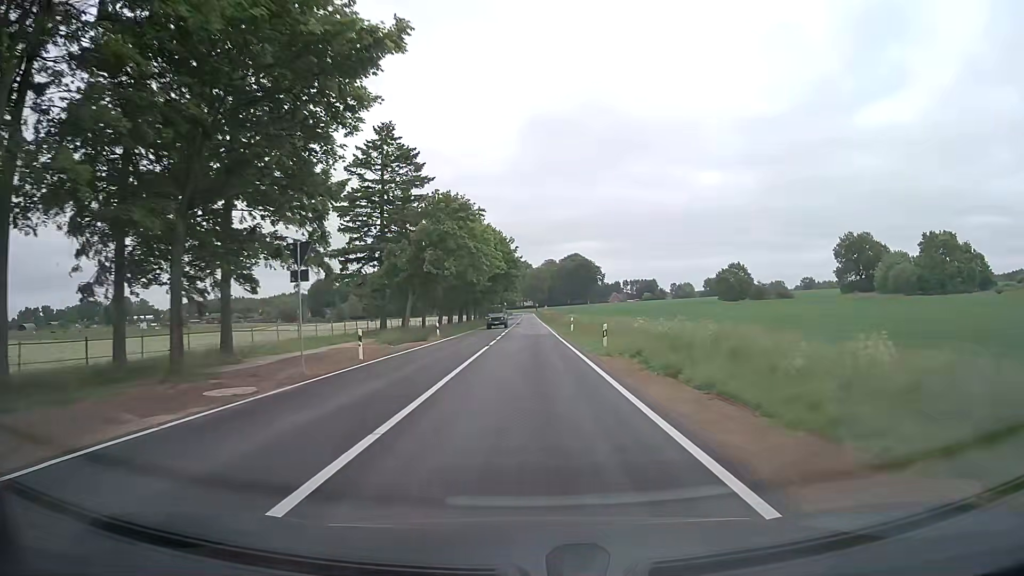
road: secondary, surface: asphalt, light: Day
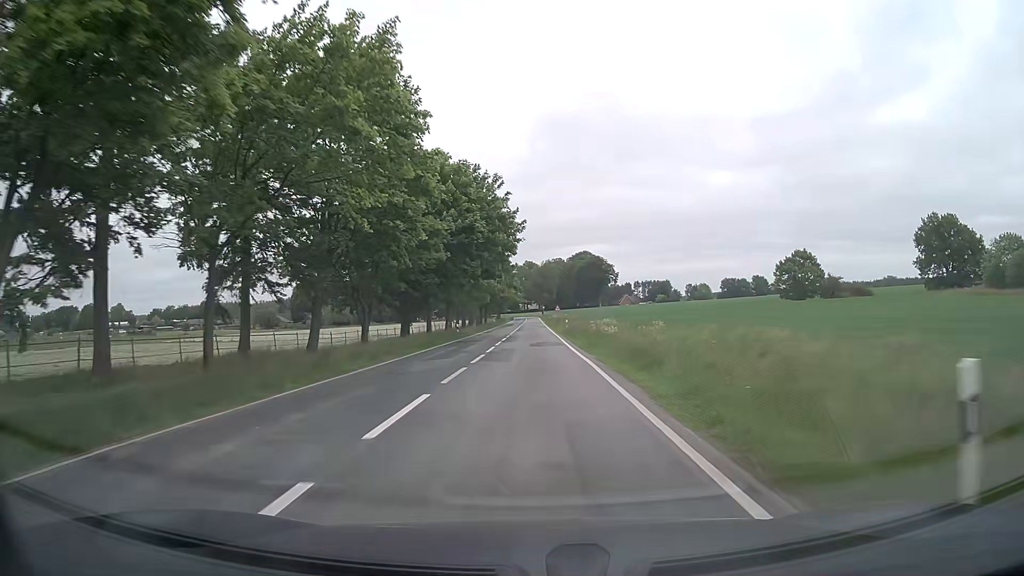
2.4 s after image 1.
(-0.1, +40.6) m; -1°
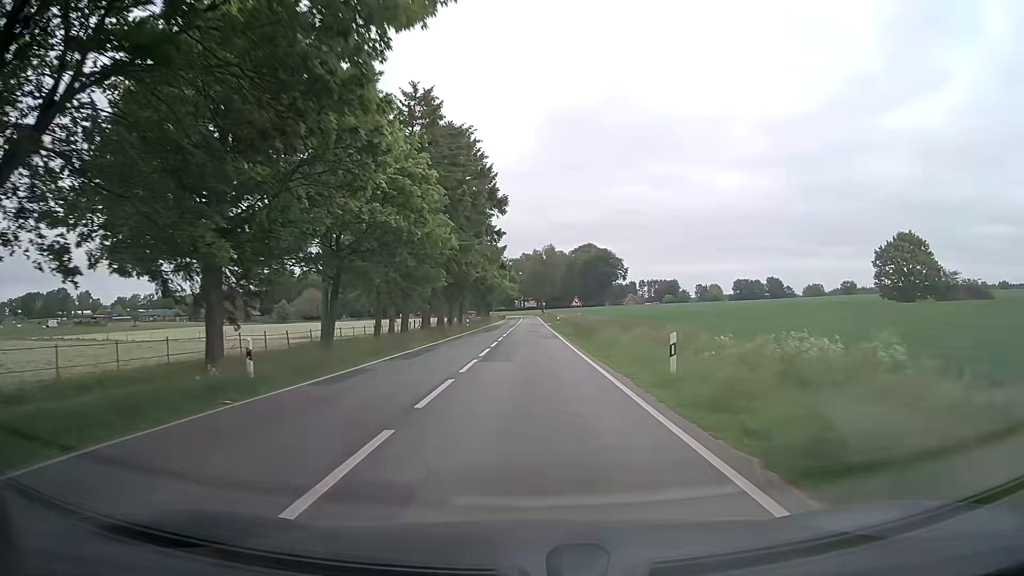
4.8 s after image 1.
(+0.1, +40.9) m; 0°
